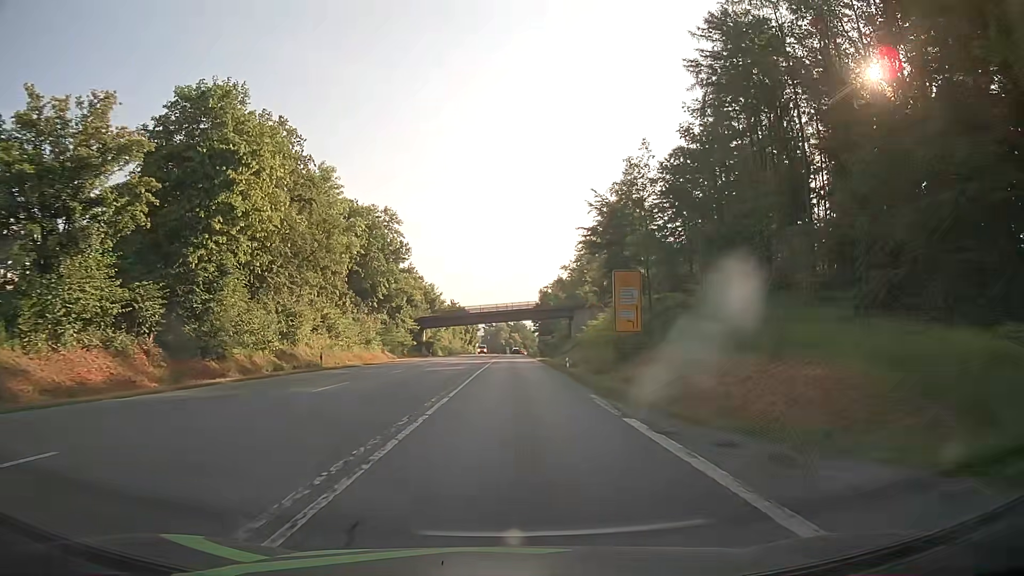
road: secondary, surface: asphalt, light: Day
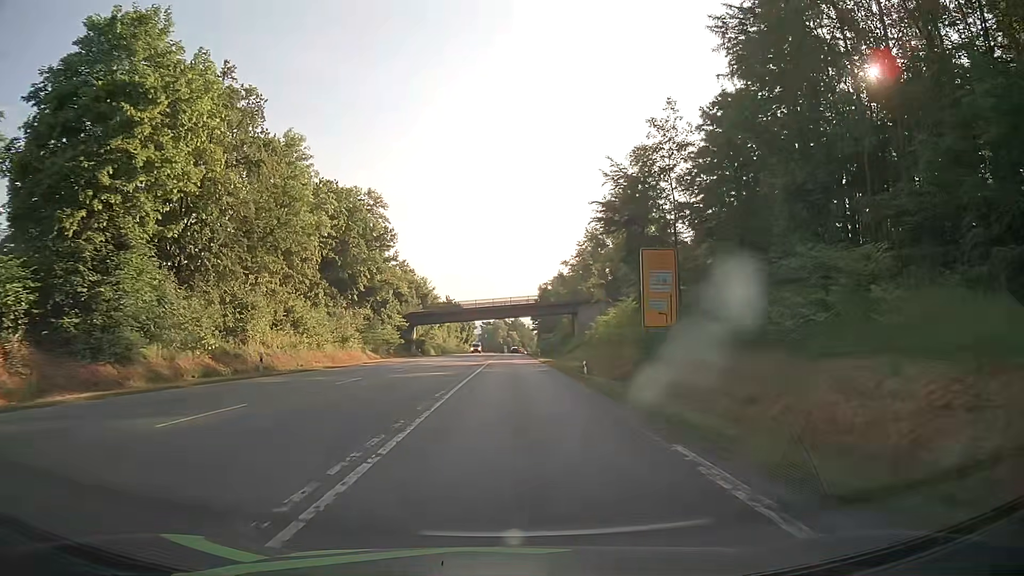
(0.0, +9.2) m; 0°
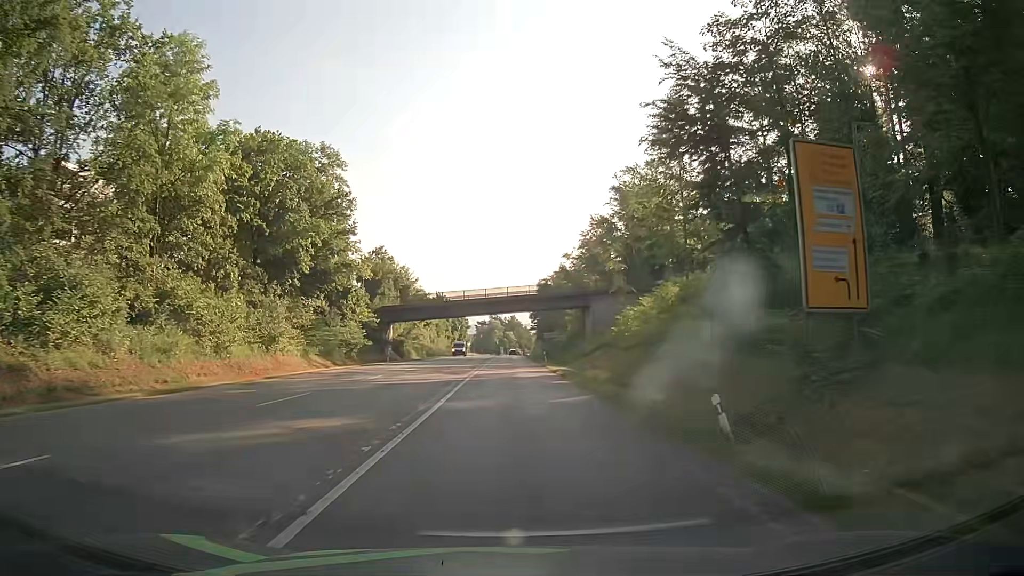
(+0.1, +18.3) m; +1°
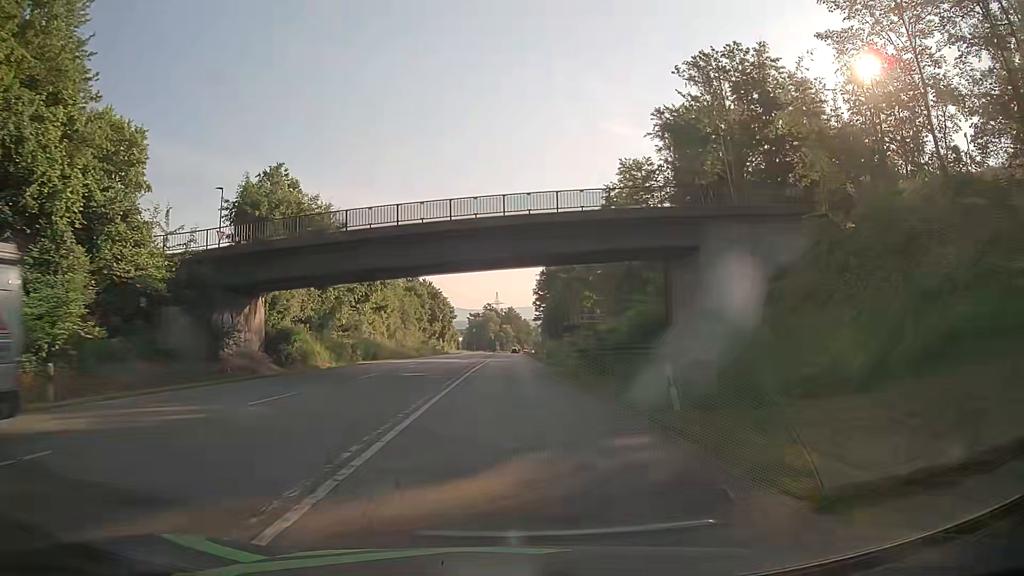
(-0.1, +45.8) m; 0°
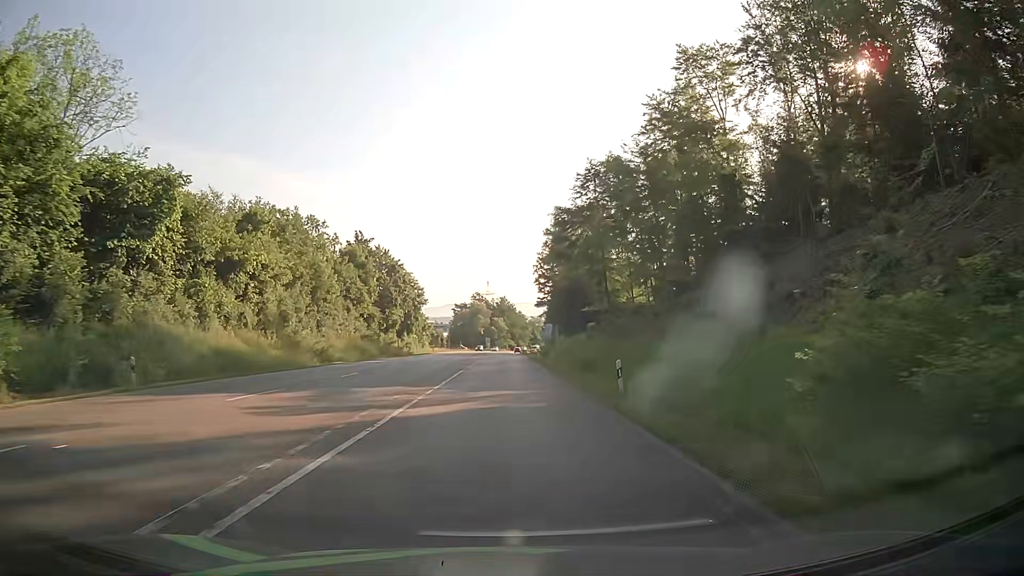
(+0.6, +45.9) m; +1°
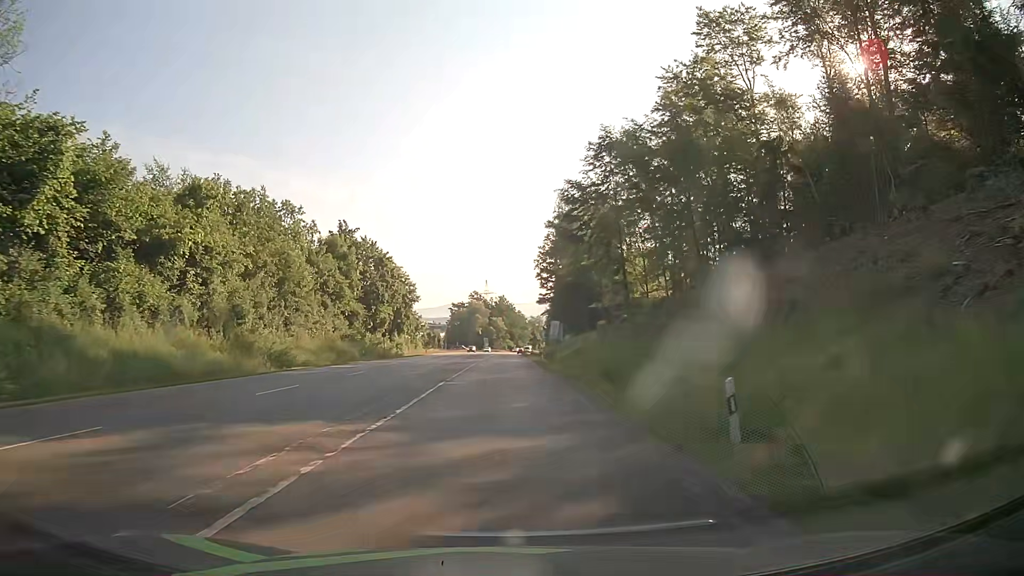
(0.0, +9.2) m; 0°
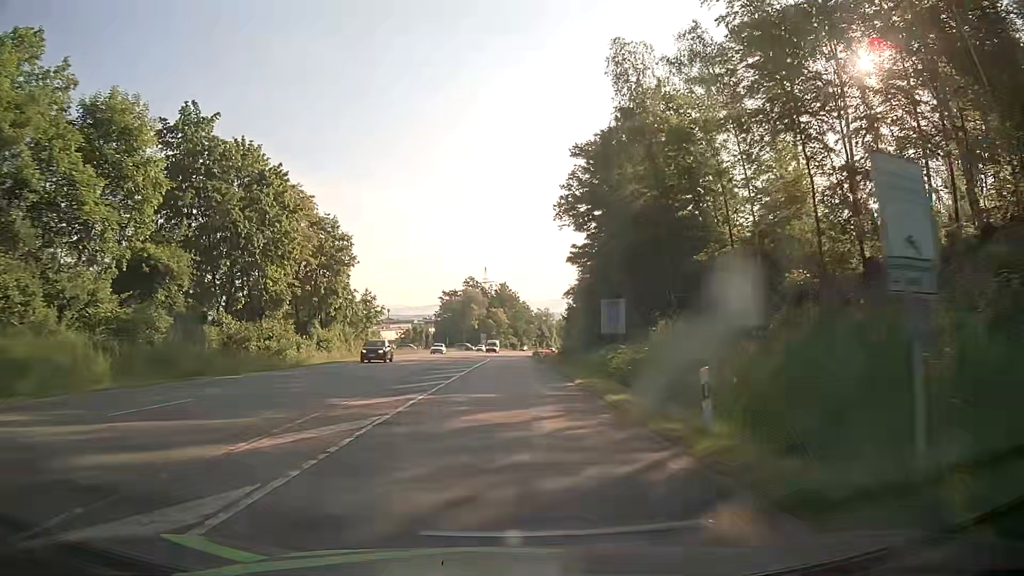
(+0.3, +45.9) m; 0°
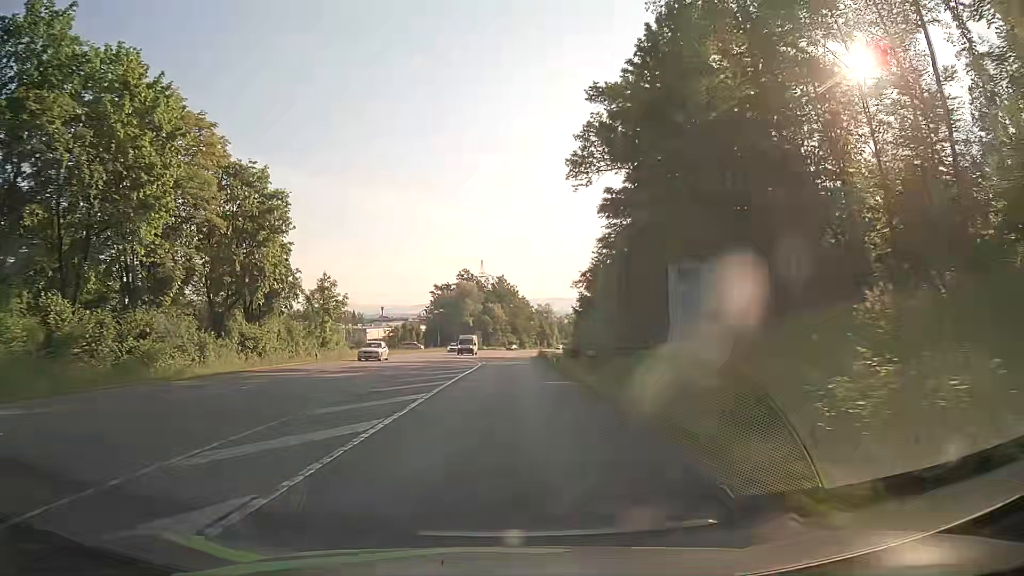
(0.0, +18.3) m; 0°
